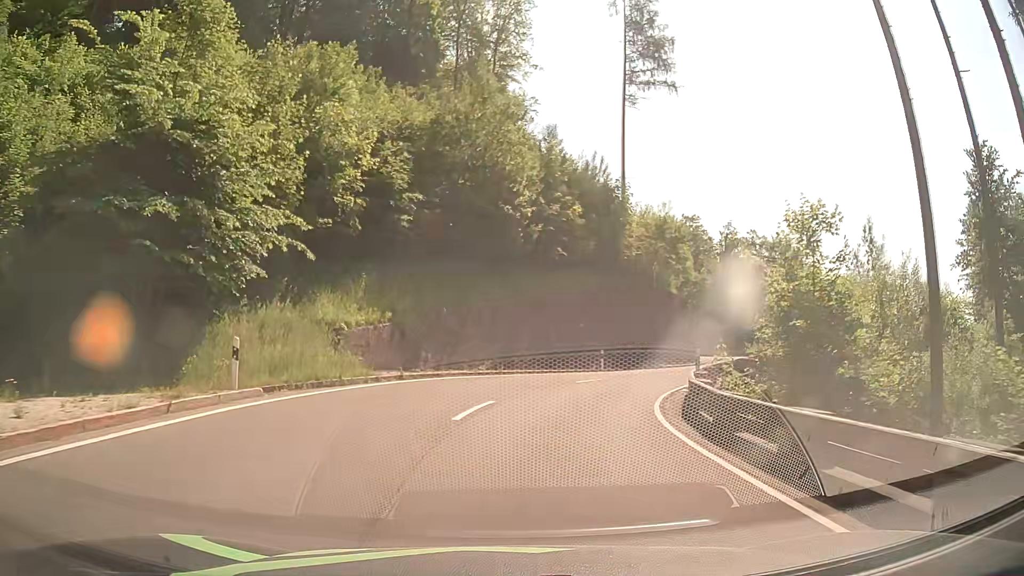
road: primary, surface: asphalt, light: Day
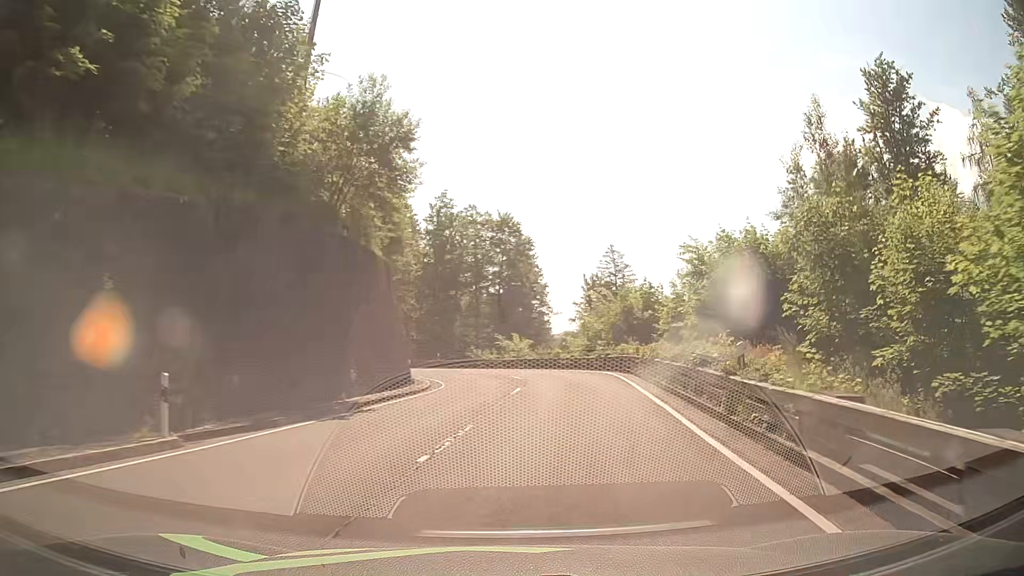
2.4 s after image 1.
(+4.9, +26.1) m; +25°
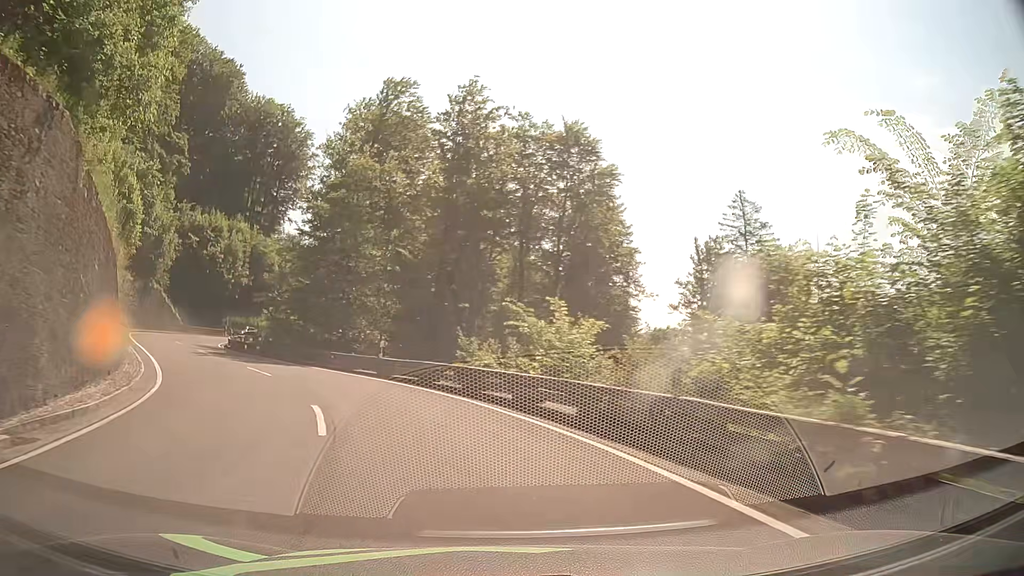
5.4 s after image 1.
(+3.0, +34.6) m; -3°
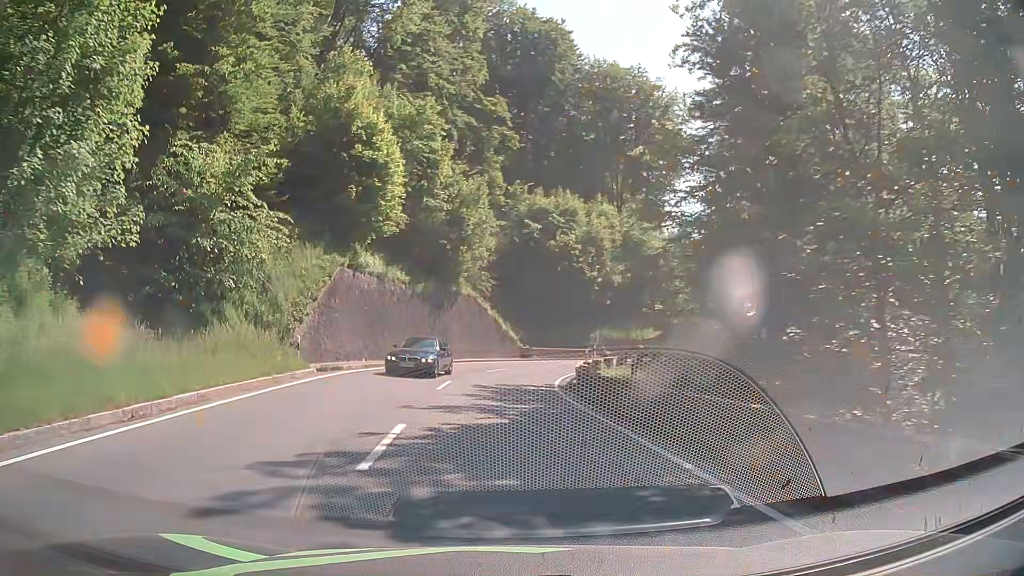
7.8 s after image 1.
(-8.3, +25.4) m; -34°
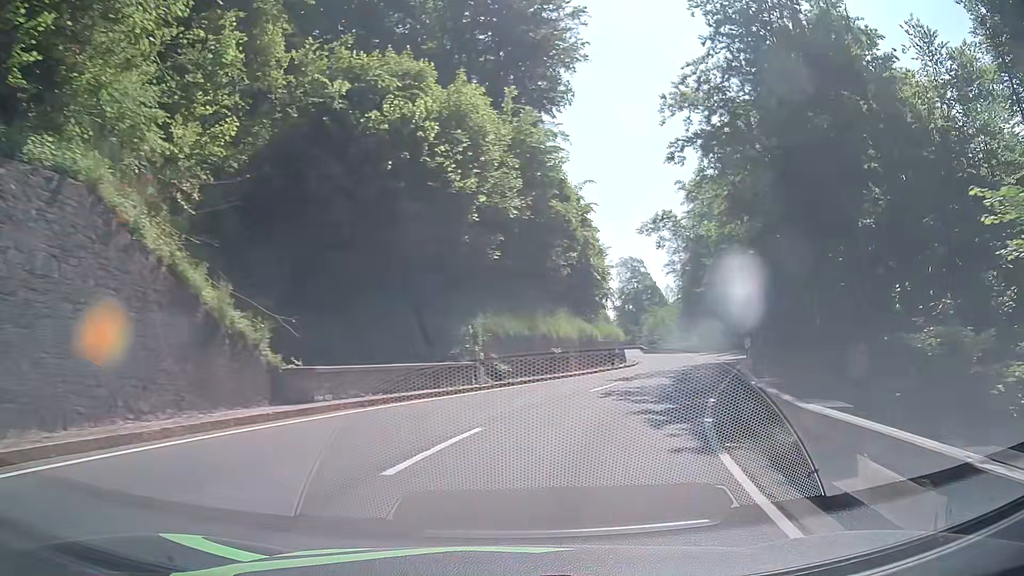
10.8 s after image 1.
(+1.3, +36.1) m; +14°
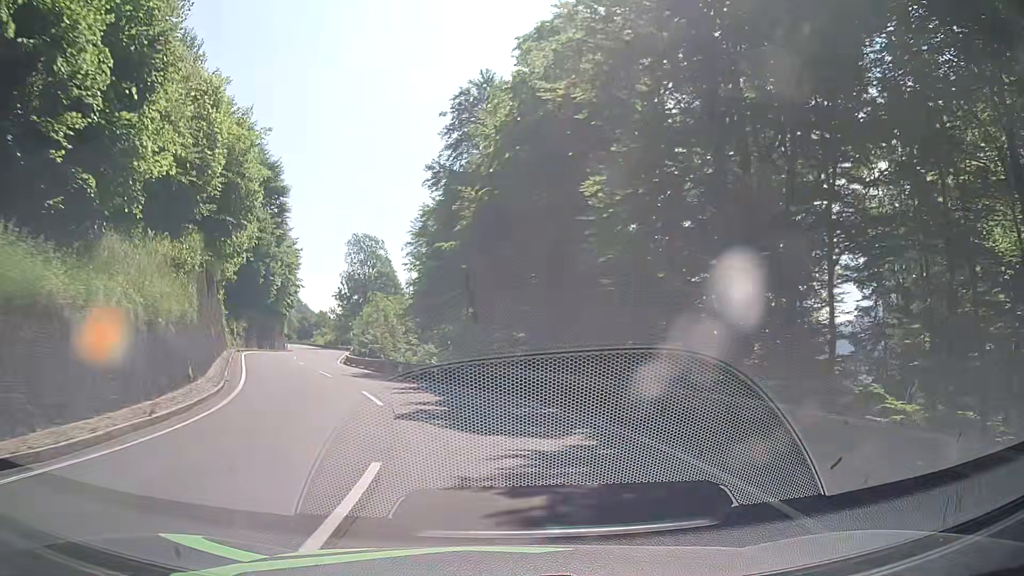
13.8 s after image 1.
(+11.3, +36.6) m; +24°
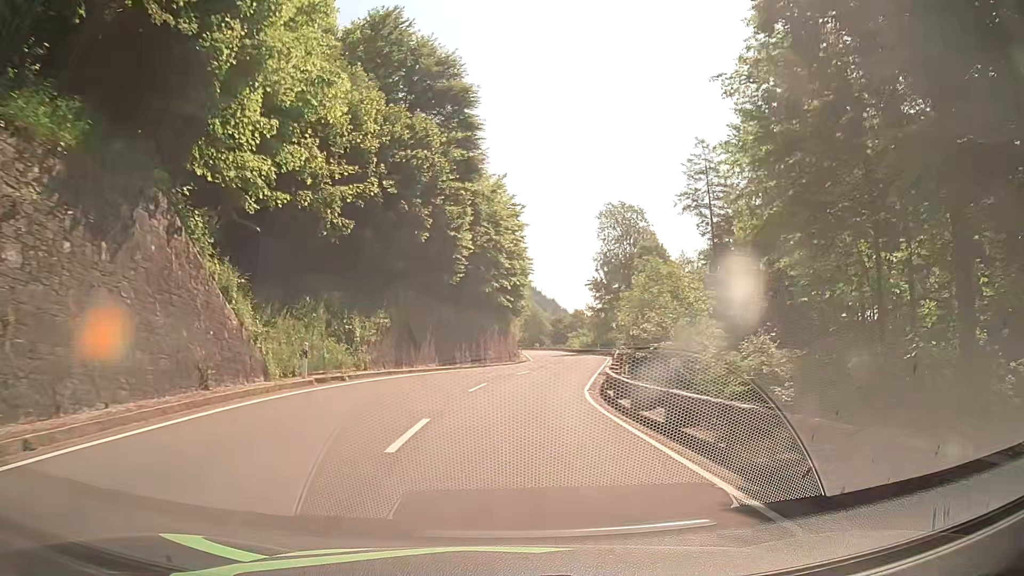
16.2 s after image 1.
(-6.3, +31.4) m; -22°
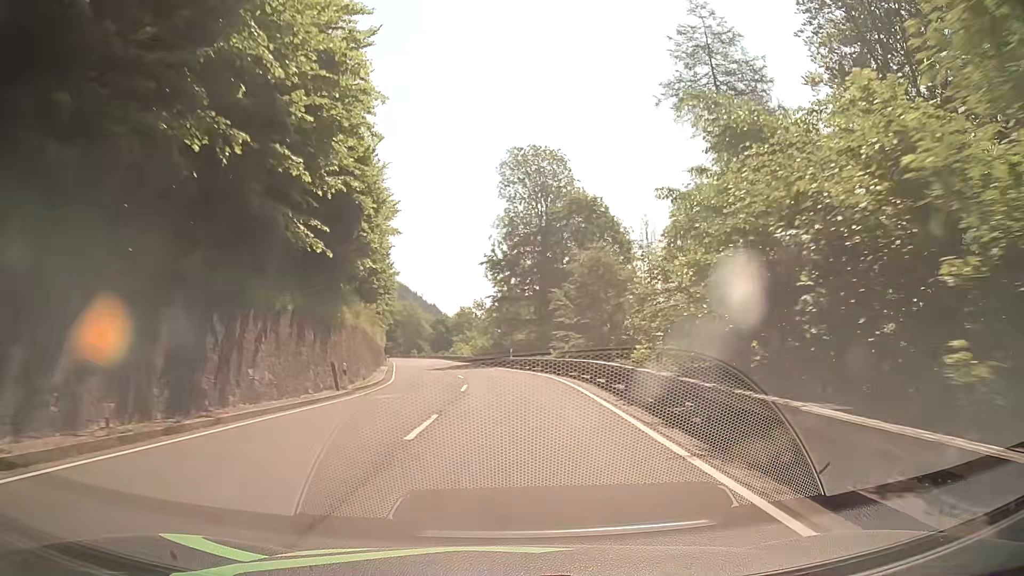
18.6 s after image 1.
(+1.6, +34.1) m; +9°
(0, +10) (0, +20) (0, +30) (-1, +40) (-2, +50) (-4, +60) (-5, +70) (-6, +80) (-8, +89) (-9, +99) m
